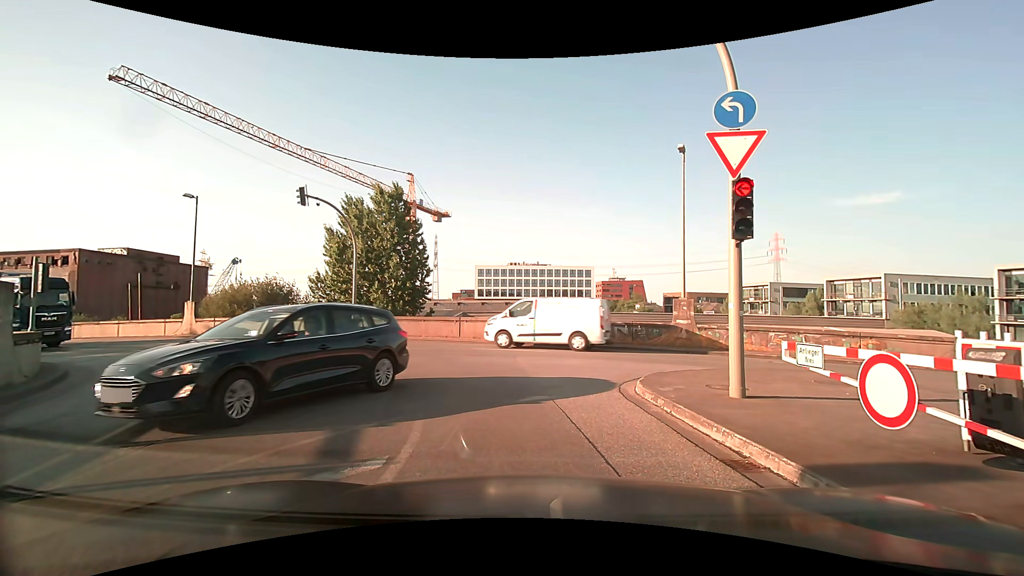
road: secondary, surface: asphalt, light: Day
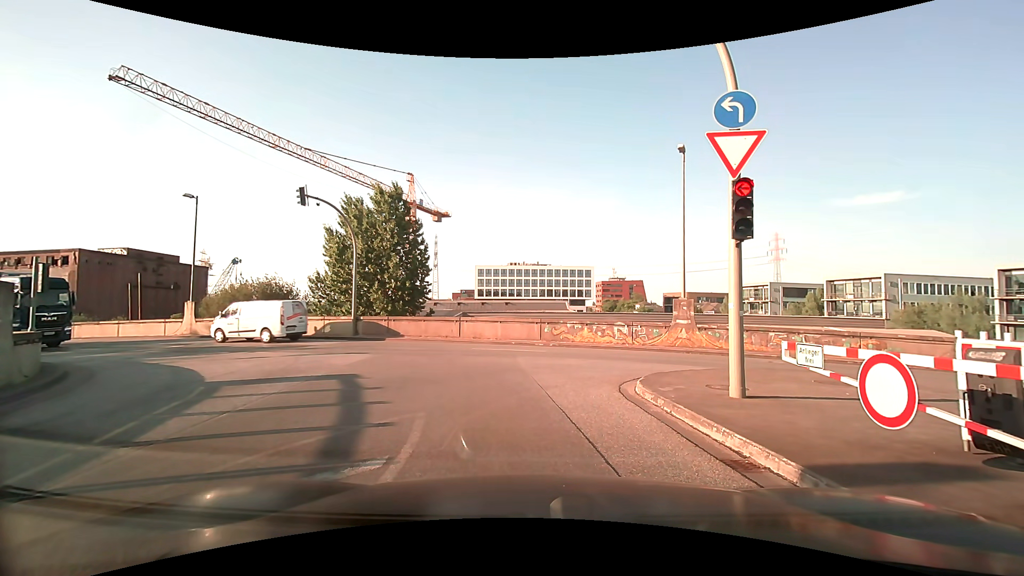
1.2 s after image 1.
(0.0, 0.0) m; 0°
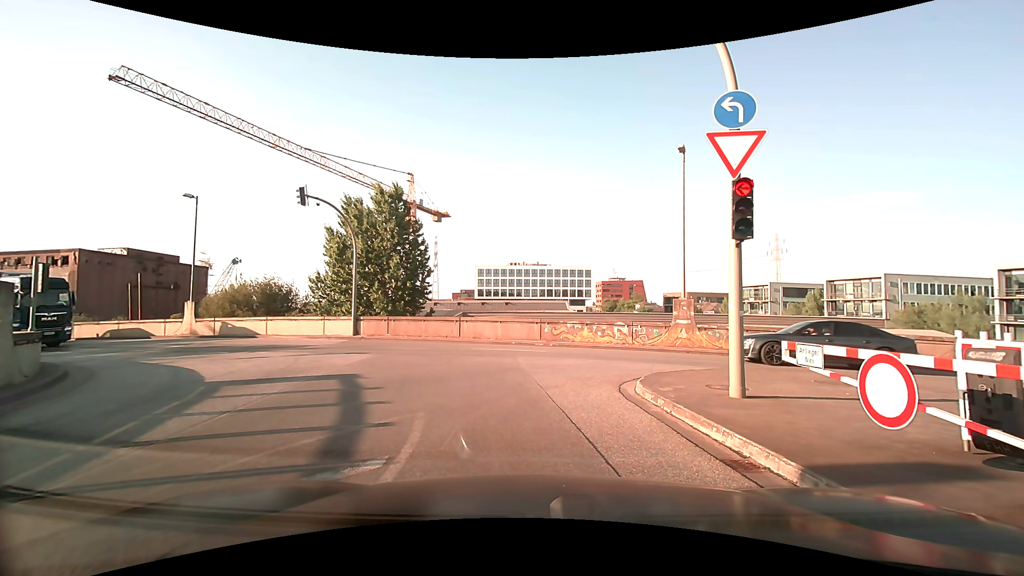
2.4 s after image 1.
(0.0, 0.0) m; 0°
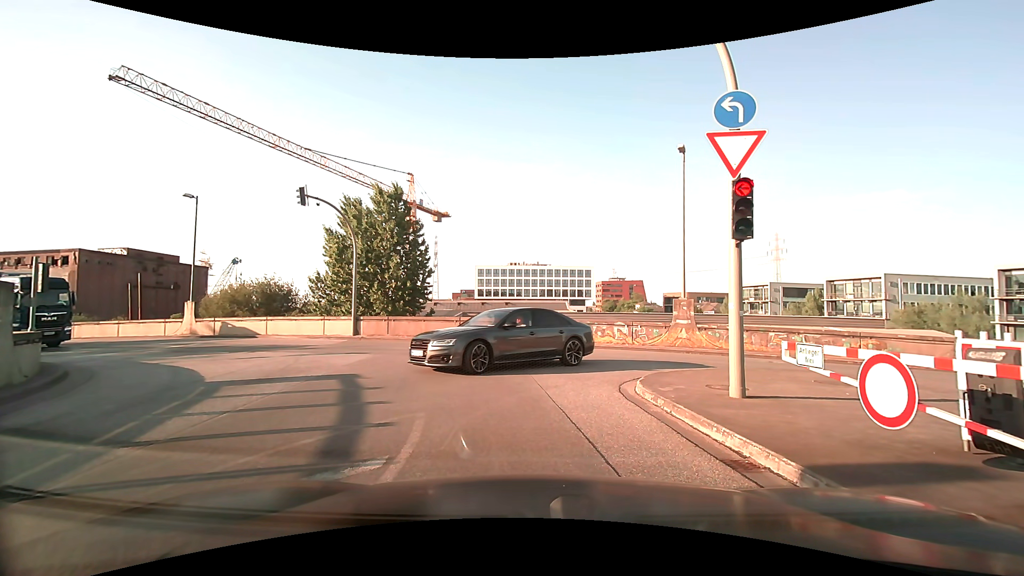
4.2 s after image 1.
(0.0, 0.0) m; 0°
